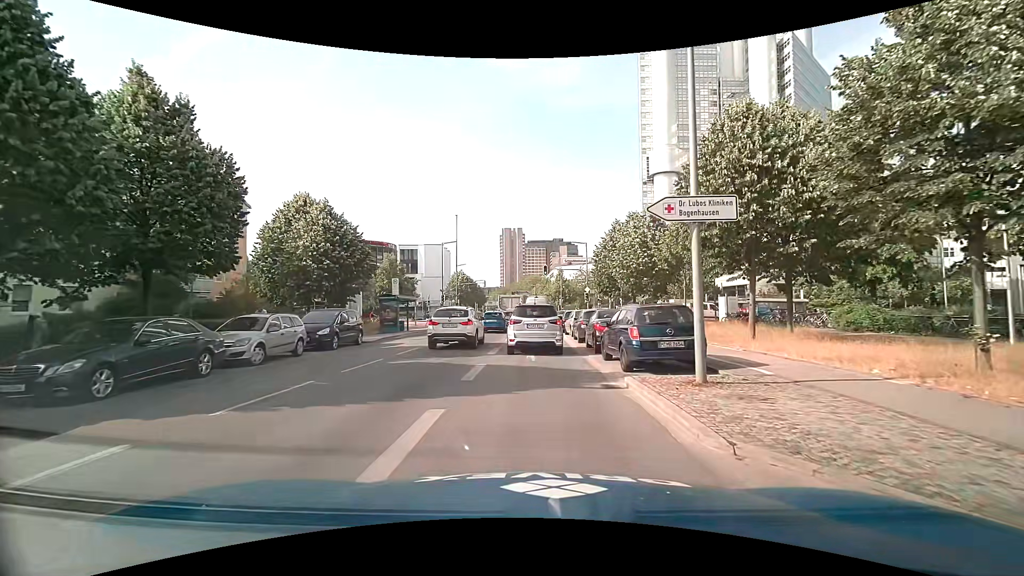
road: secondary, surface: asphalt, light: Day
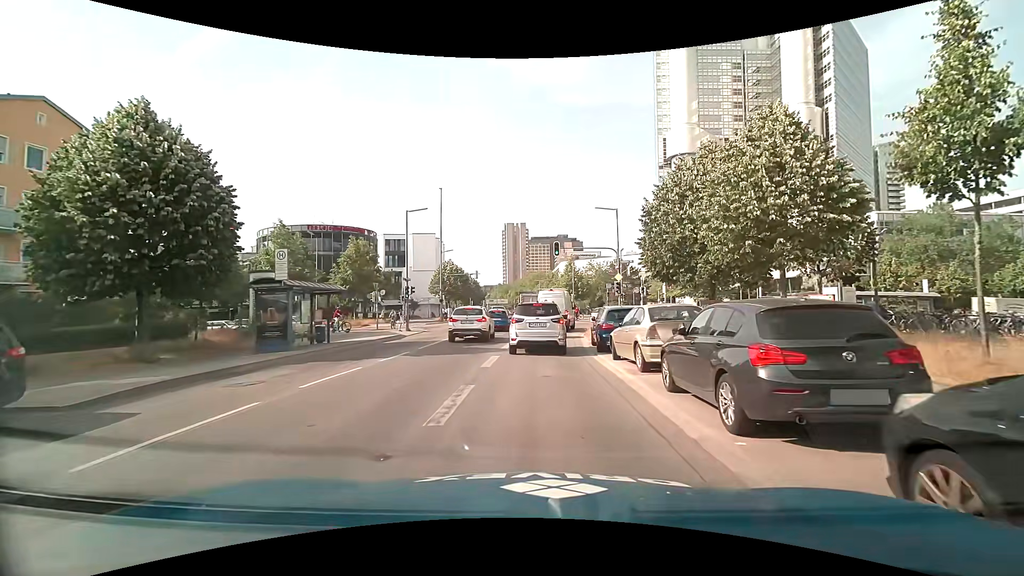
(-0.1, +15.9) m; -1°
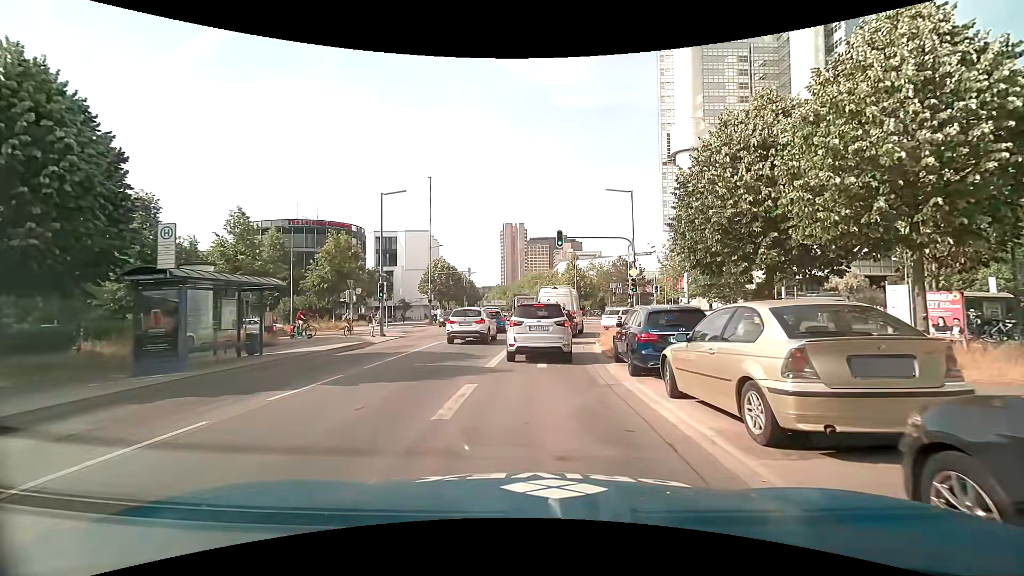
(+0.1, +5.5) m; +1°
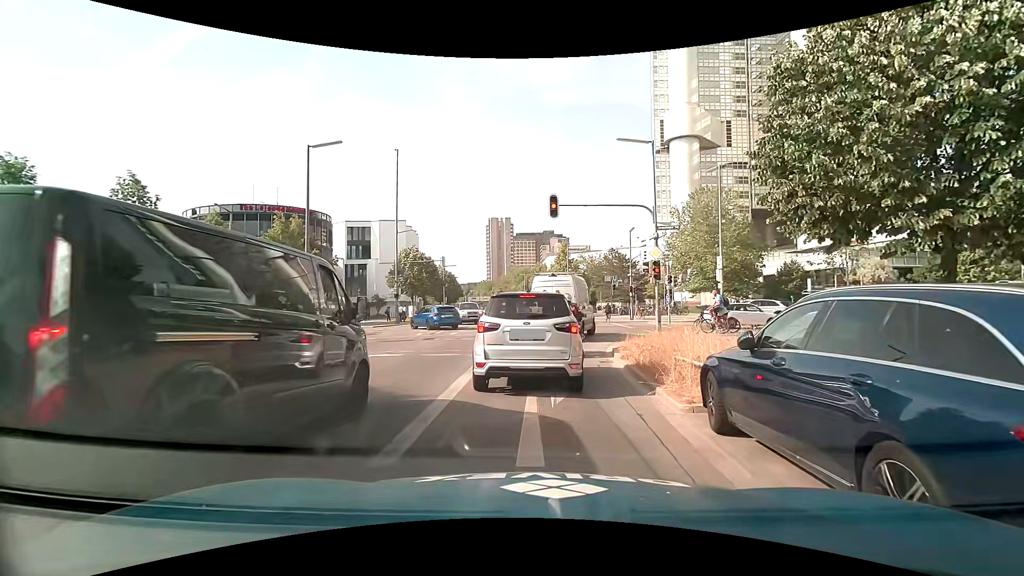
(0.0, +7.8) m; +1°
